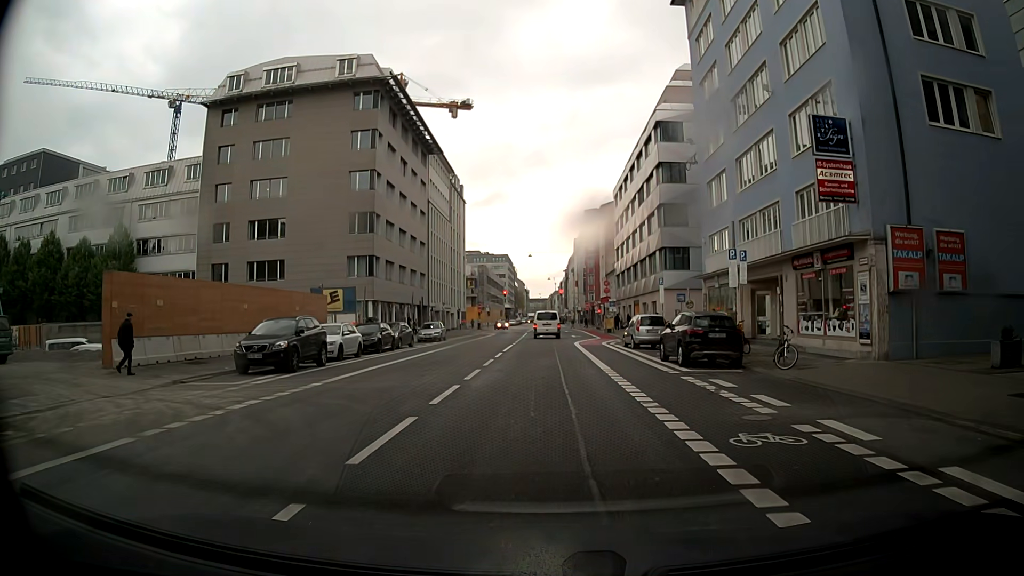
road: secondary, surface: asphalt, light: Day
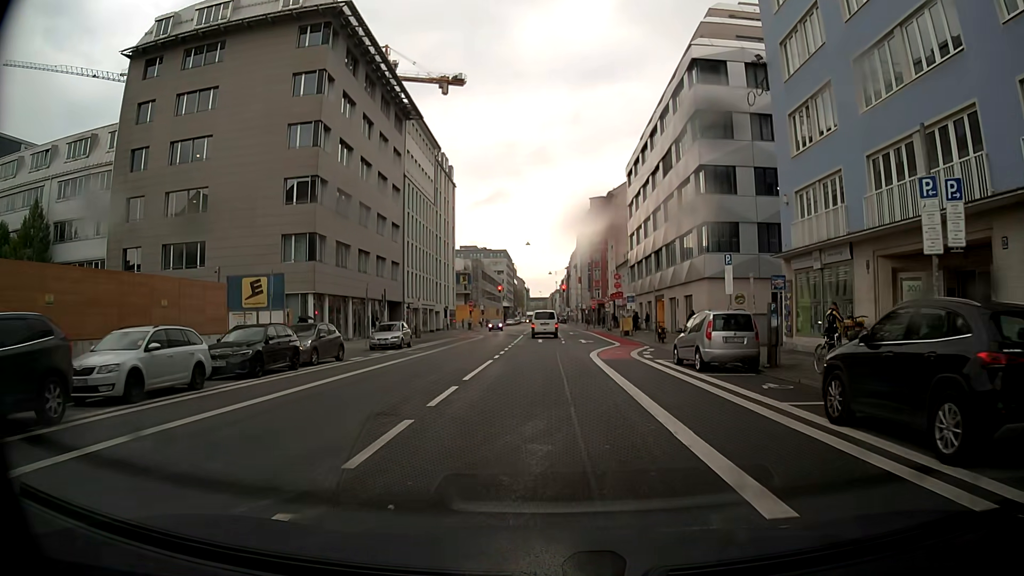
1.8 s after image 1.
(-0.1, +13.7) m; -1°
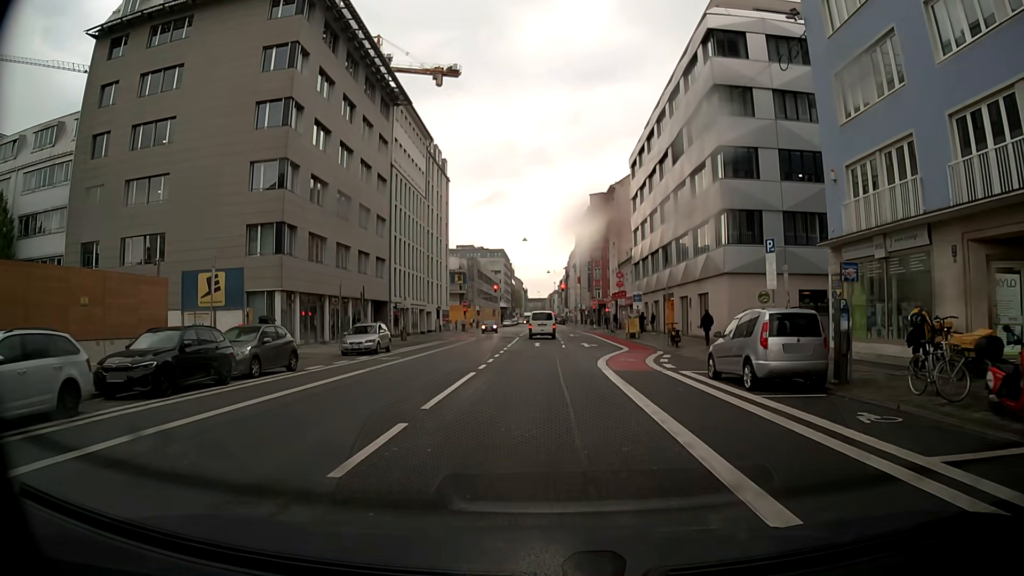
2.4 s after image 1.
(0.0, +4.8) m; +1°
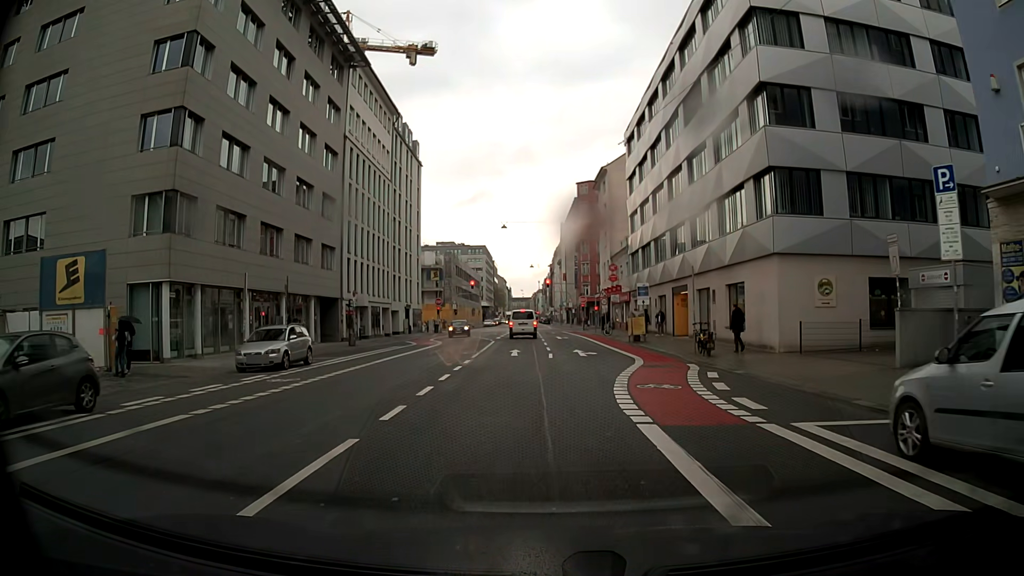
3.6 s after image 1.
(0.0, +9.8) m; 0°
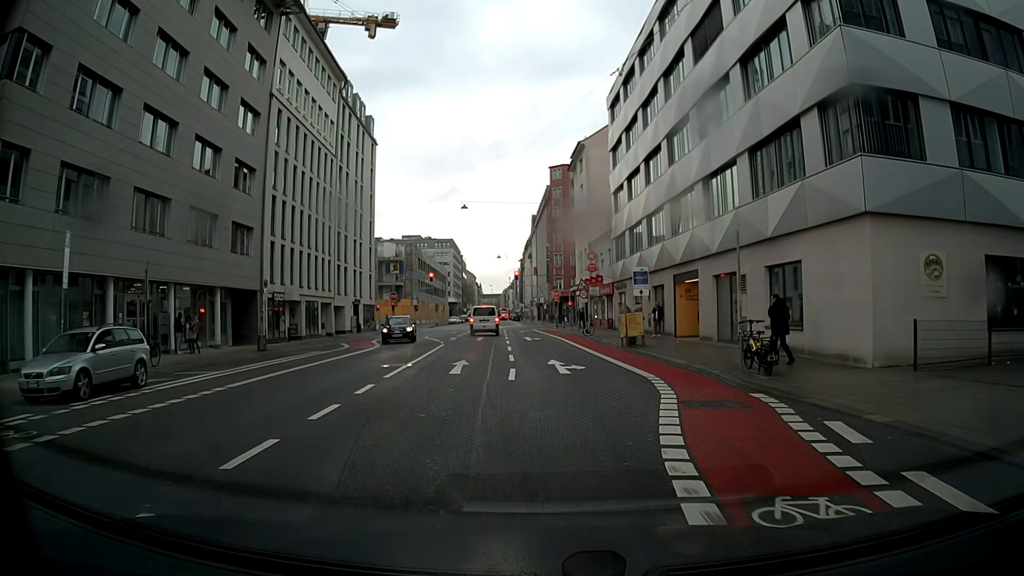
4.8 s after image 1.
(+0.3, +9.4) m; +3°
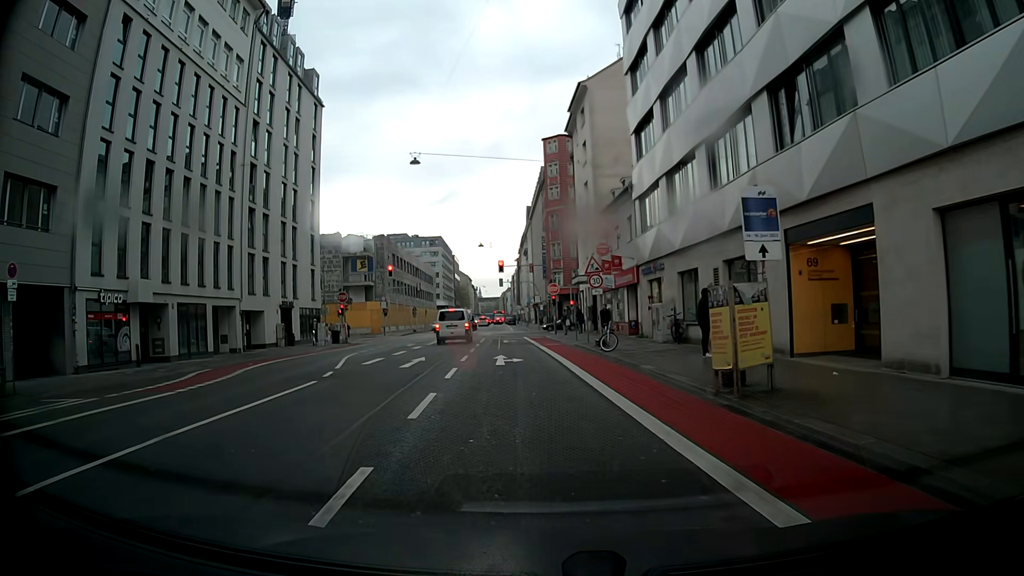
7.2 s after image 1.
(+0.3, +17.1) m; 0°
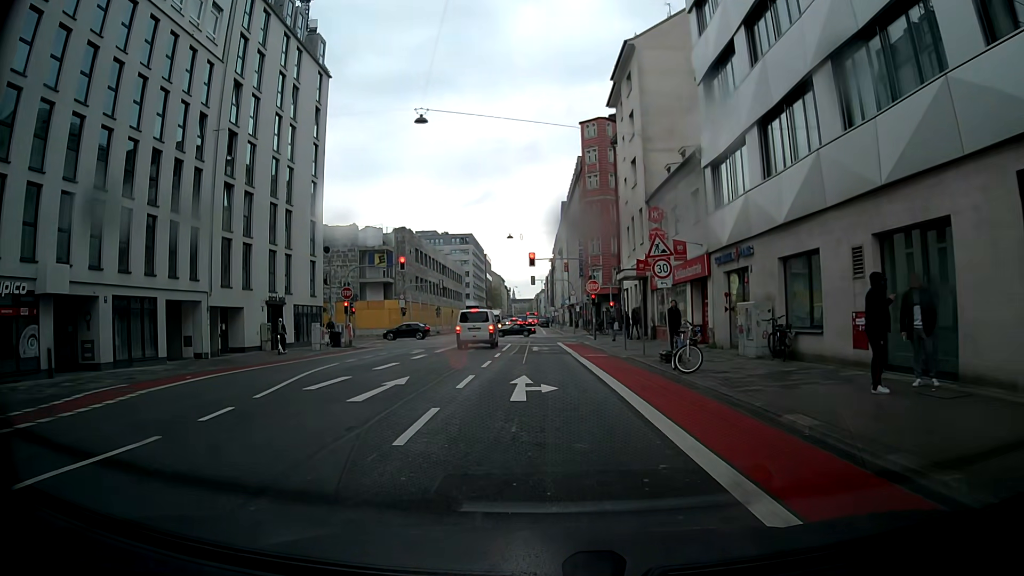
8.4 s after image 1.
(-0.1, +8.1) m; -1°
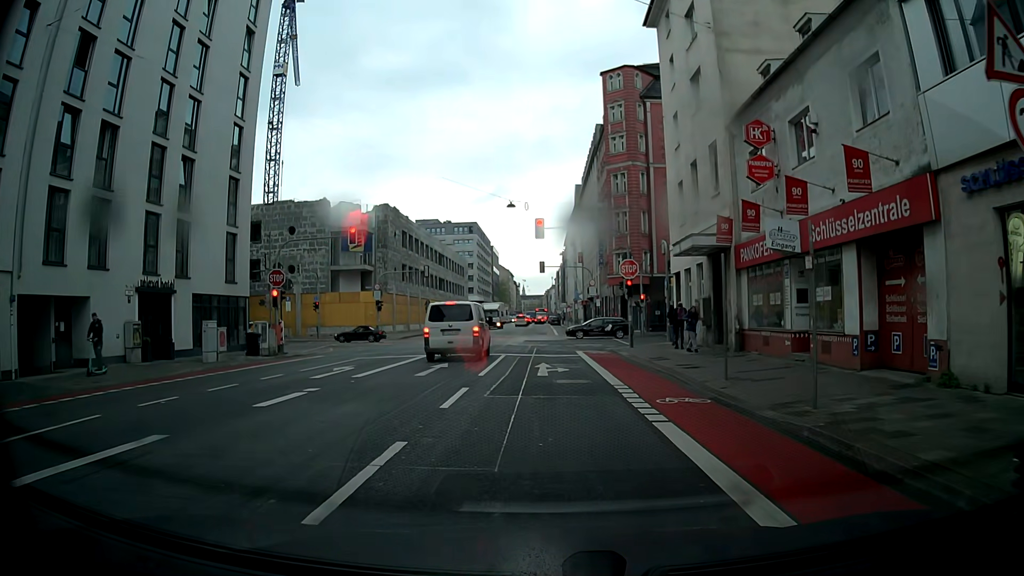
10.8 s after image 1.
(-0.4, +14.9) m; -2°
